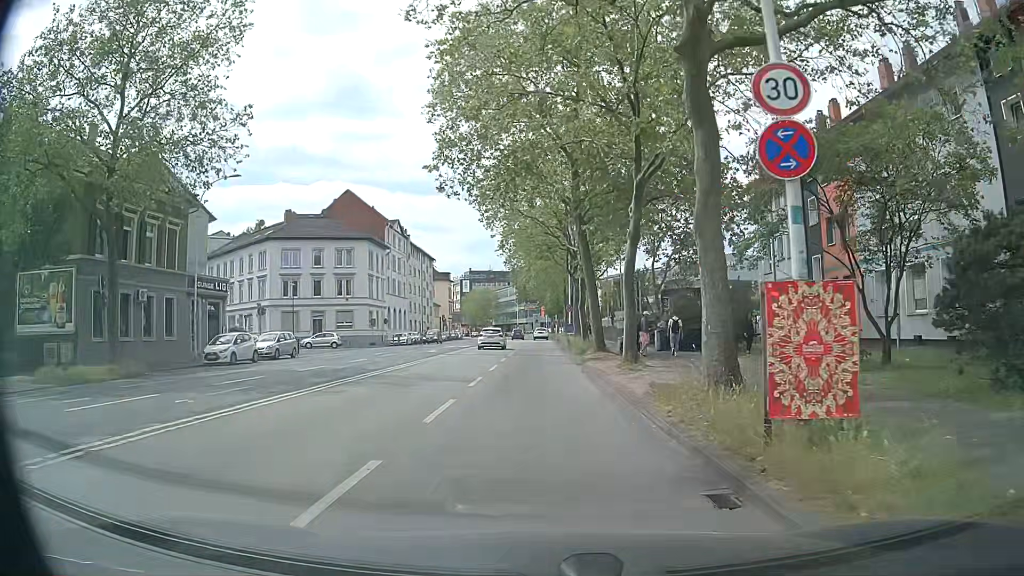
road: primary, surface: asphalt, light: Day
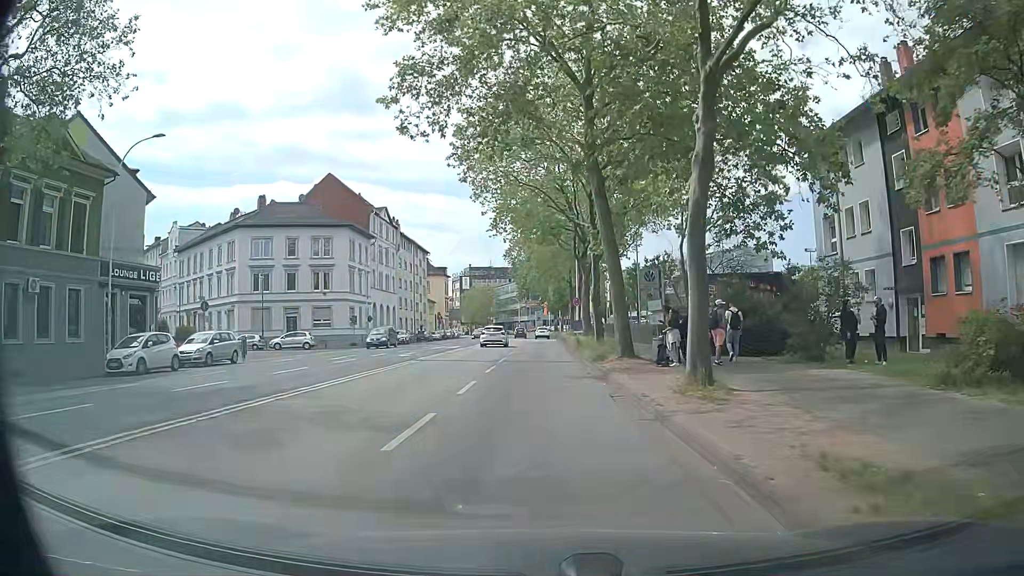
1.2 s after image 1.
(0.0, +8.8) m; -2°
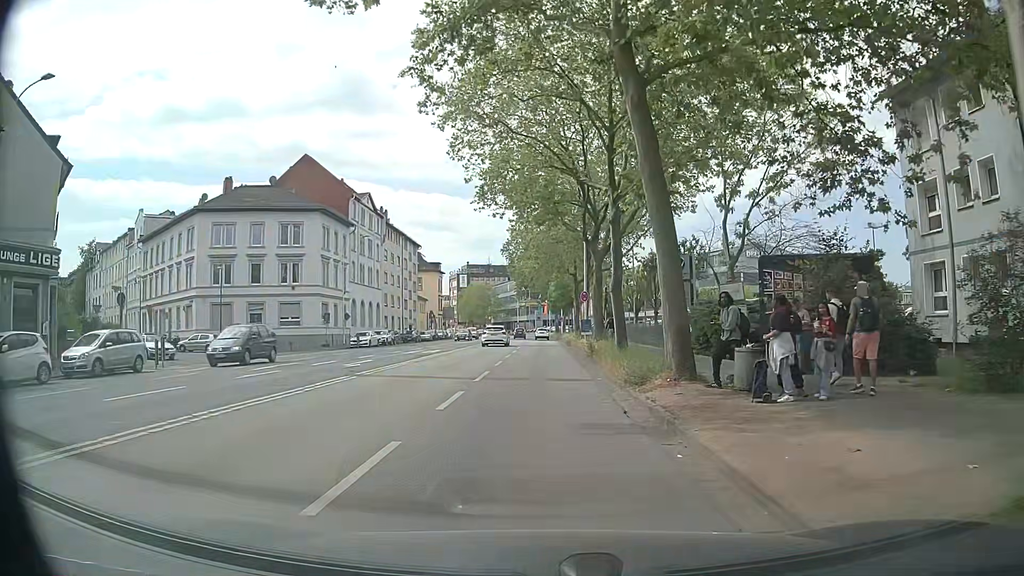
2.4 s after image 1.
(+0.3, +8.8) m; +2°
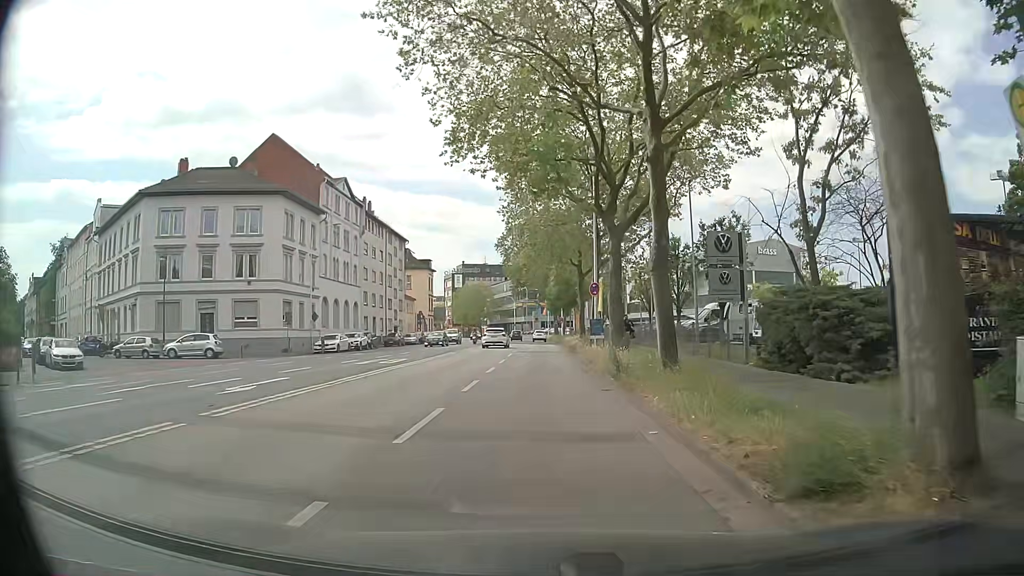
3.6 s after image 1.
(+0.1, +8.9) m; +1°
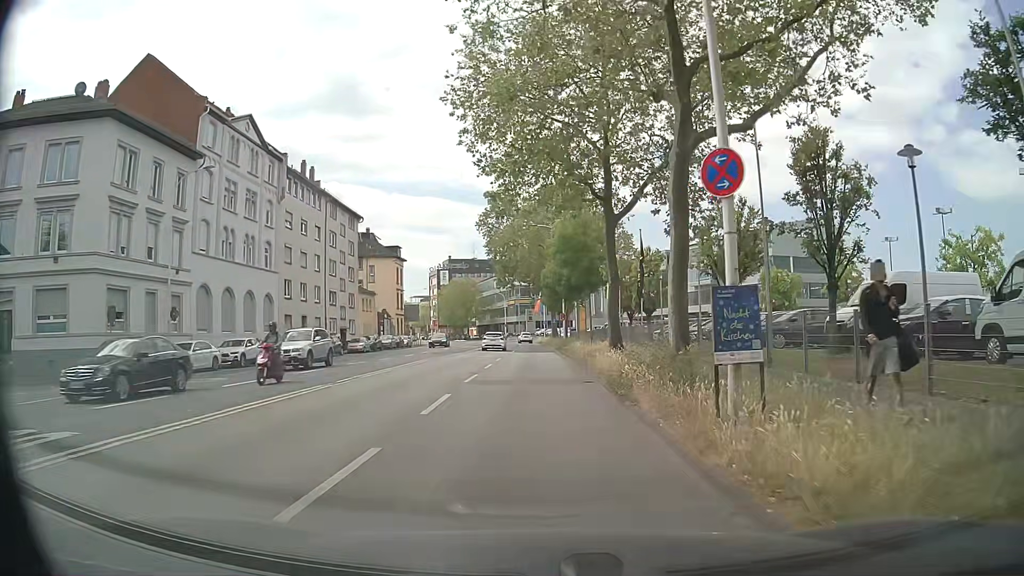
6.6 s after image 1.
(0.0, +22.4) m; +1°
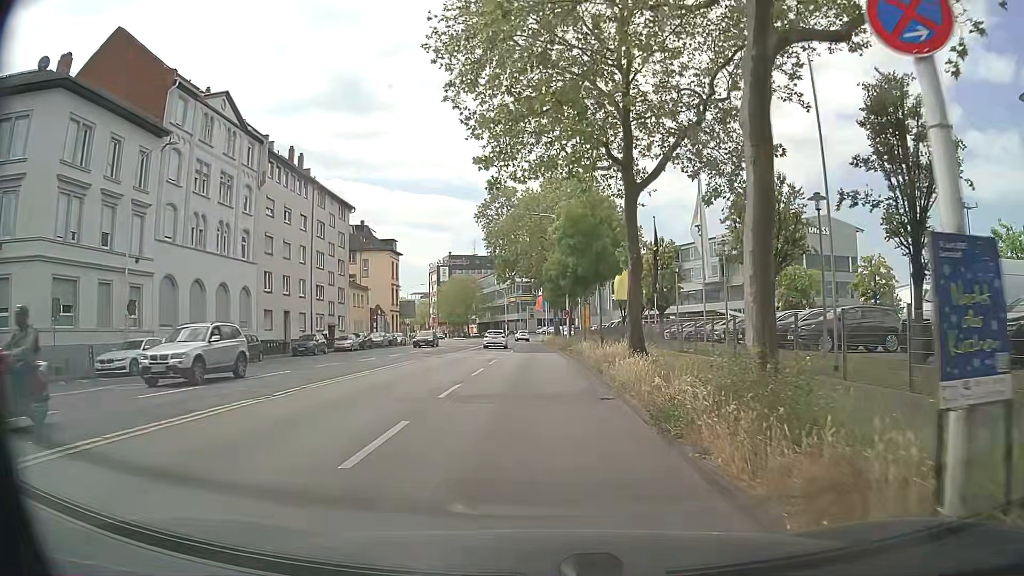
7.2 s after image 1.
(-0.1, +4.5) m; 0°
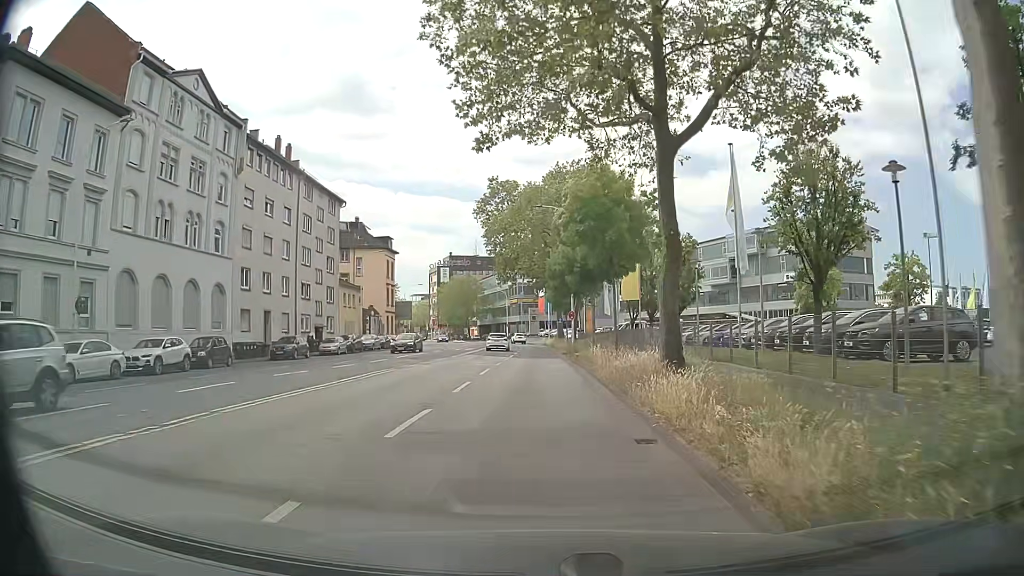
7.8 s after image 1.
(0.0, +4.5) m; +1°
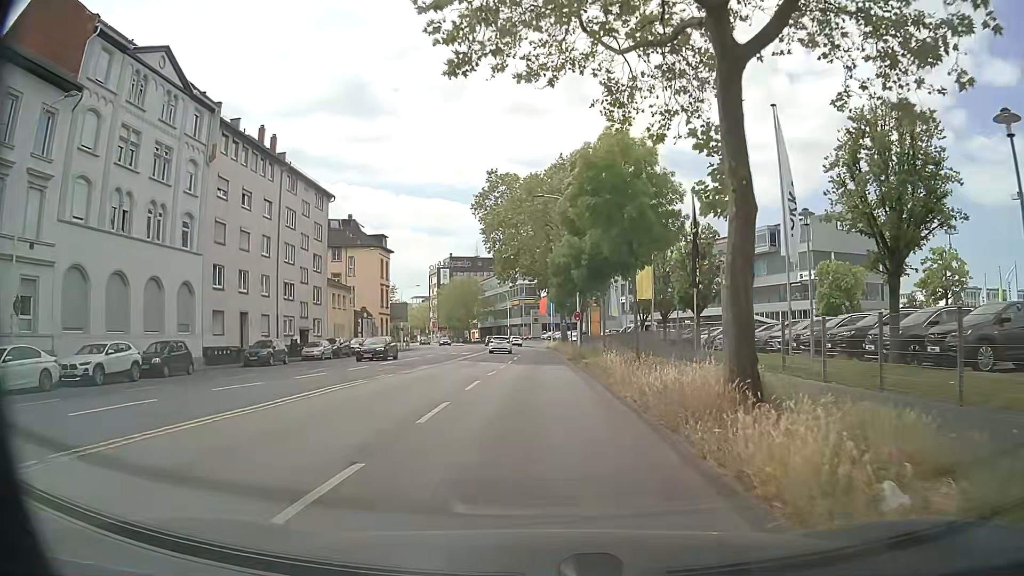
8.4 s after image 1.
(-0.2, +4.5) m; -1°
